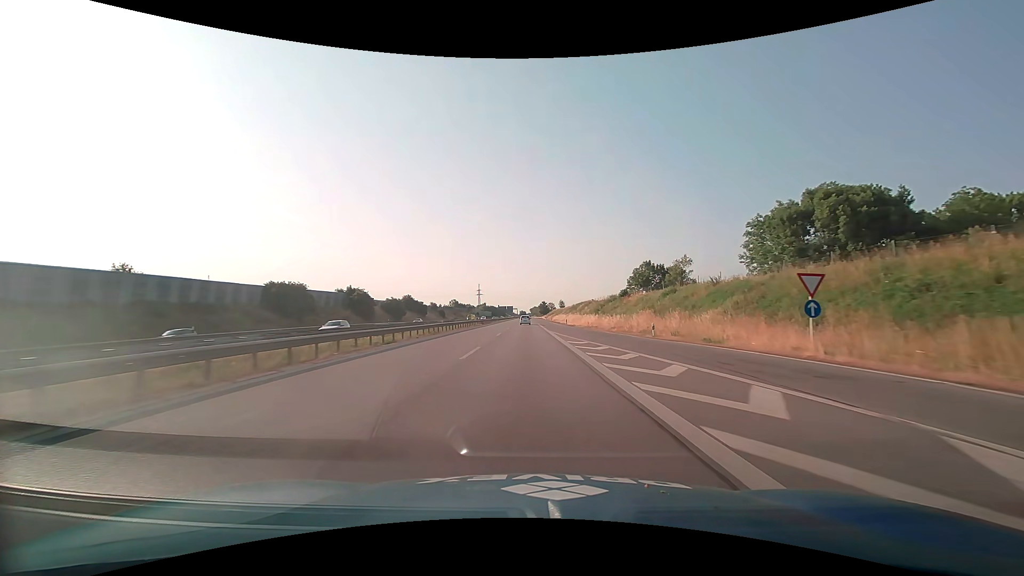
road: motorway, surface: asphalt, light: Day
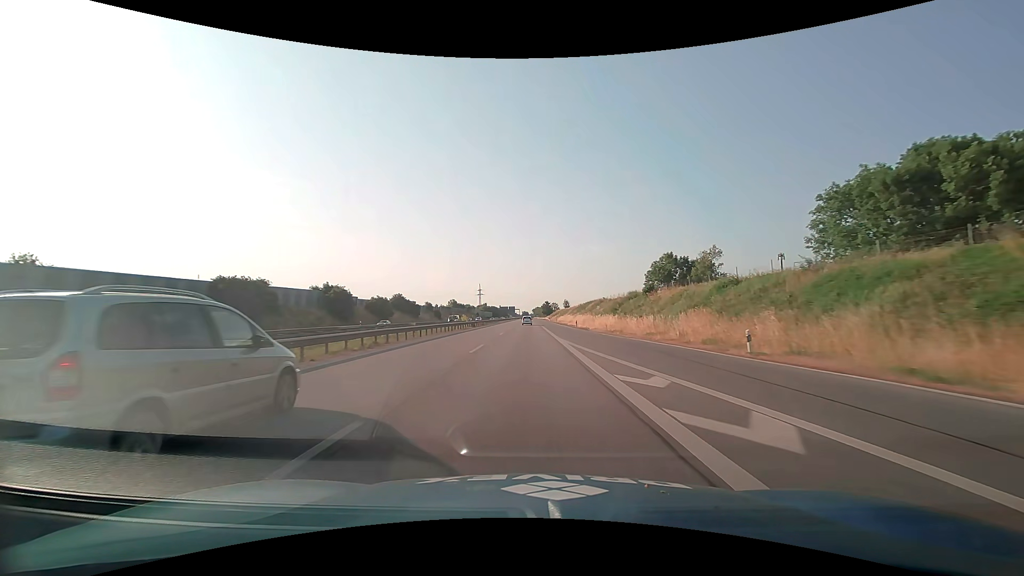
(0.0, +15.2) m; 0°
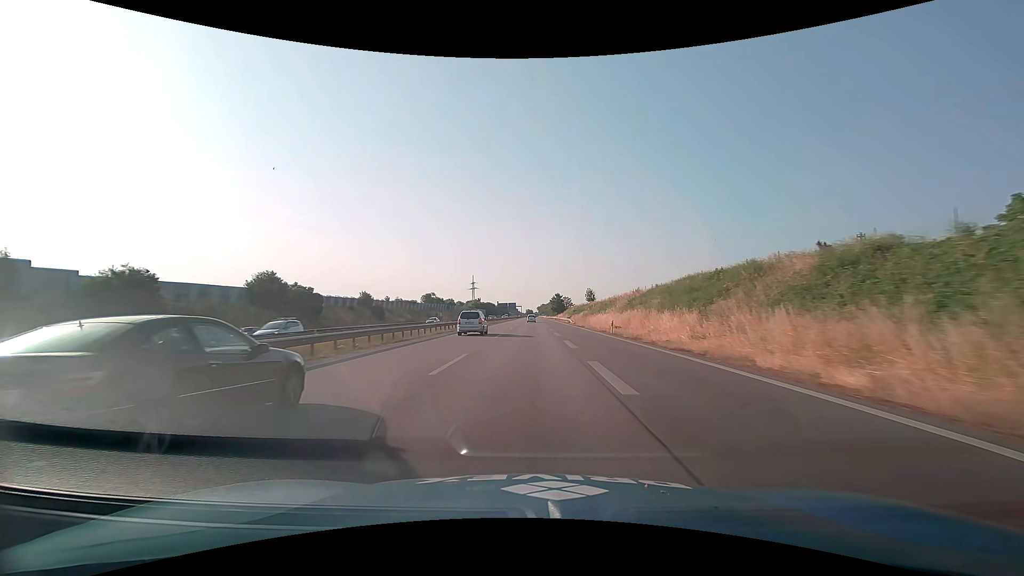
(-0.5, +79.9) m; 0°
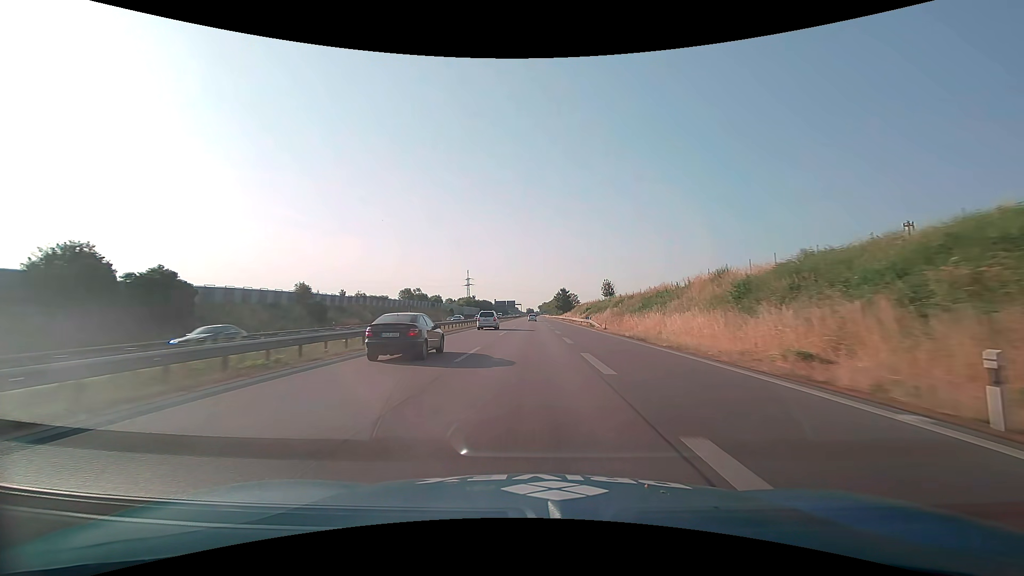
(-0.2, +33.2) m; 0°
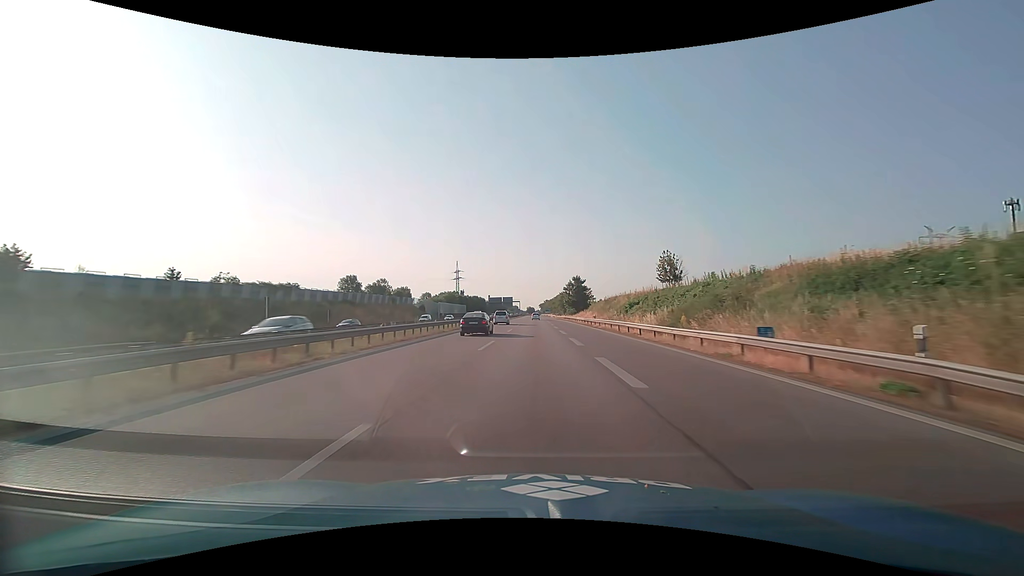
(-0.1, +50.3) m; 0°
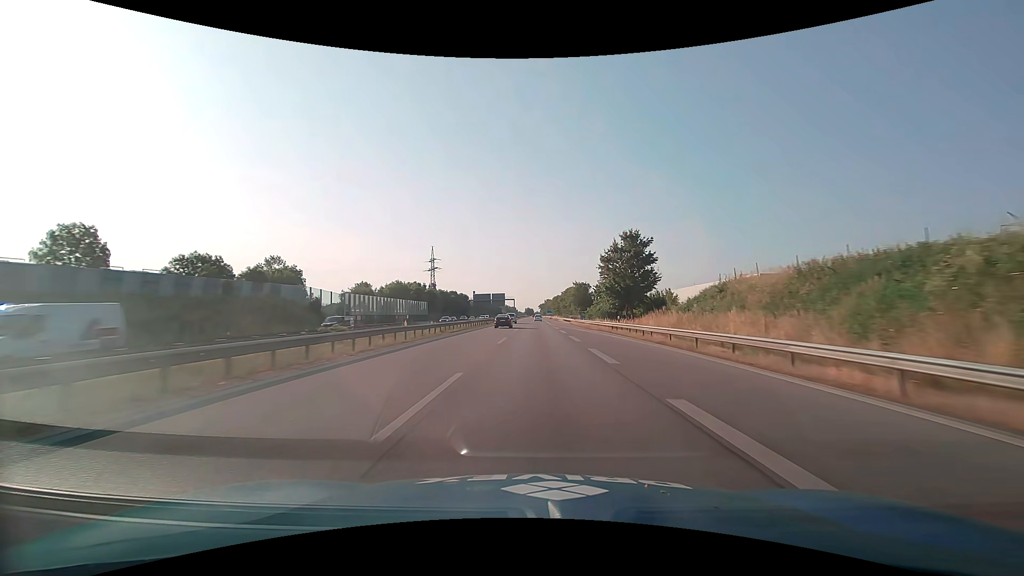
(0.0, +66.9) m; 0°
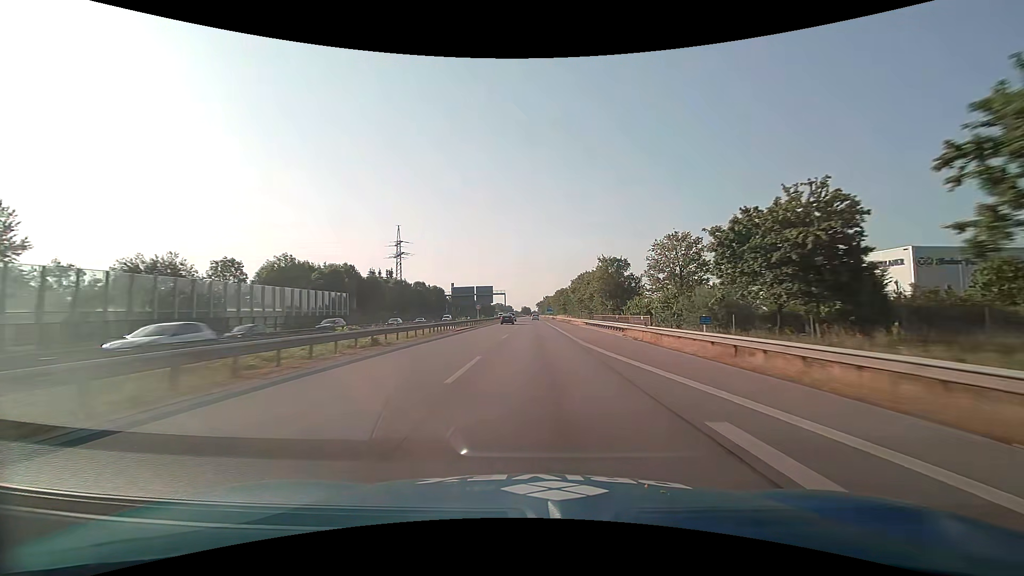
(+0.1, +49.8) m; 0°
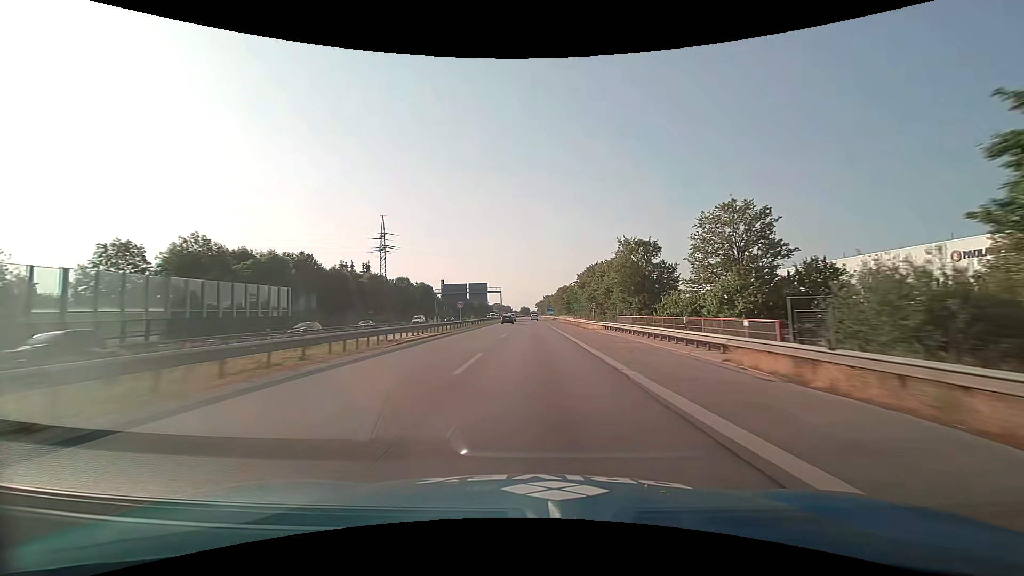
(0.0, +16.6) m; 0°
(0, +10) (0, +20) (0, +30) (0, +40) (0, +50) (0, +60) (0, +70) (0, +80) (0, +90) (0, +100) m
